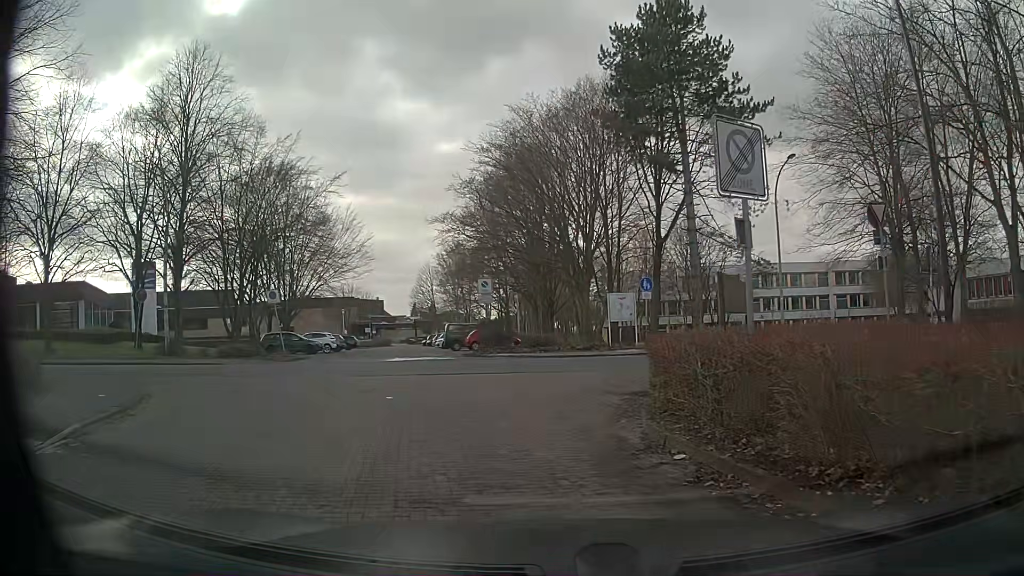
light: Day
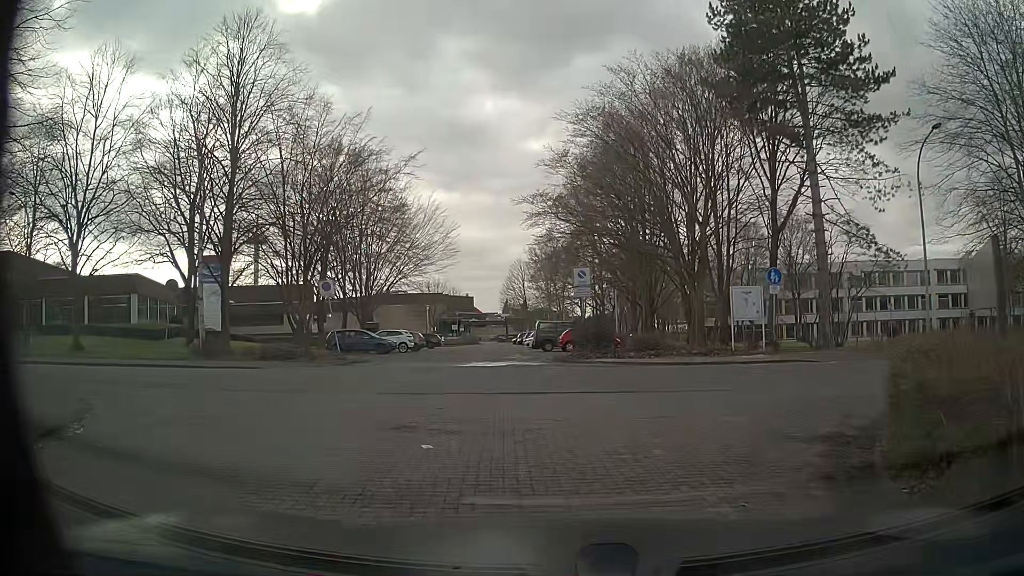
(-0.6, +4.8) m; -8°
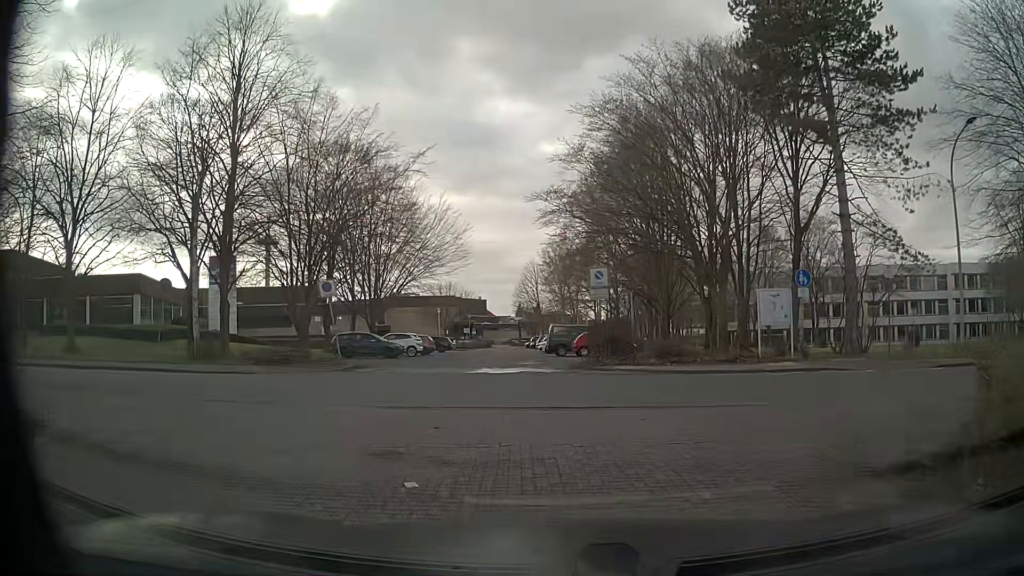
(-0.1, +1.5) m; -2°
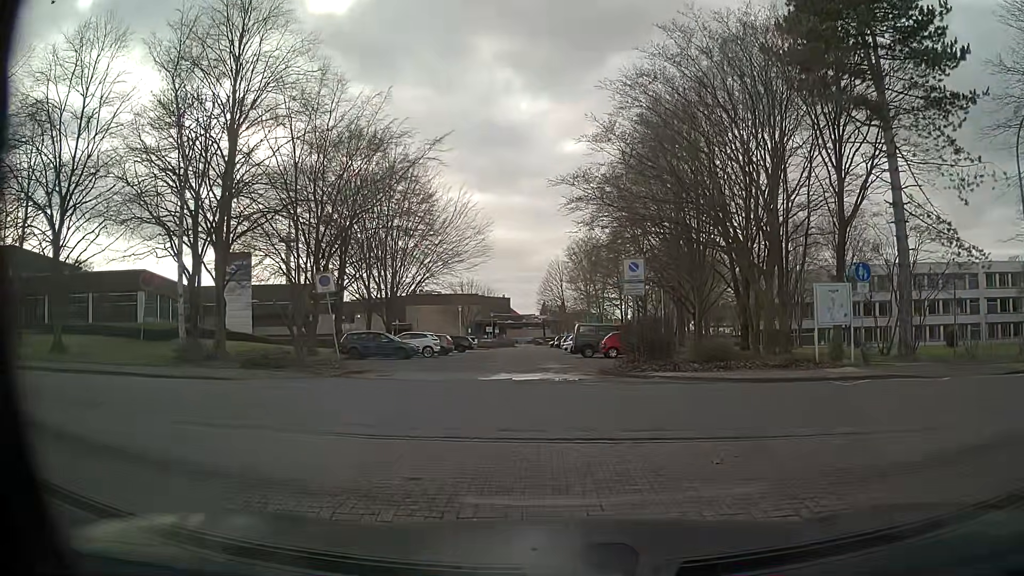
(-0.1, +2.8) m; -3°
